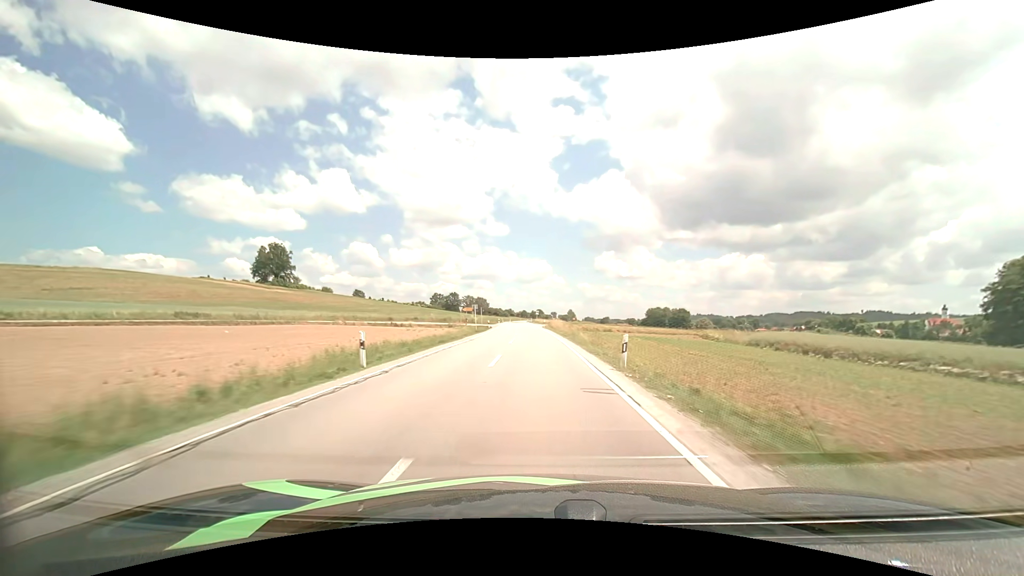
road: secondary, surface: asphalt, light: Day
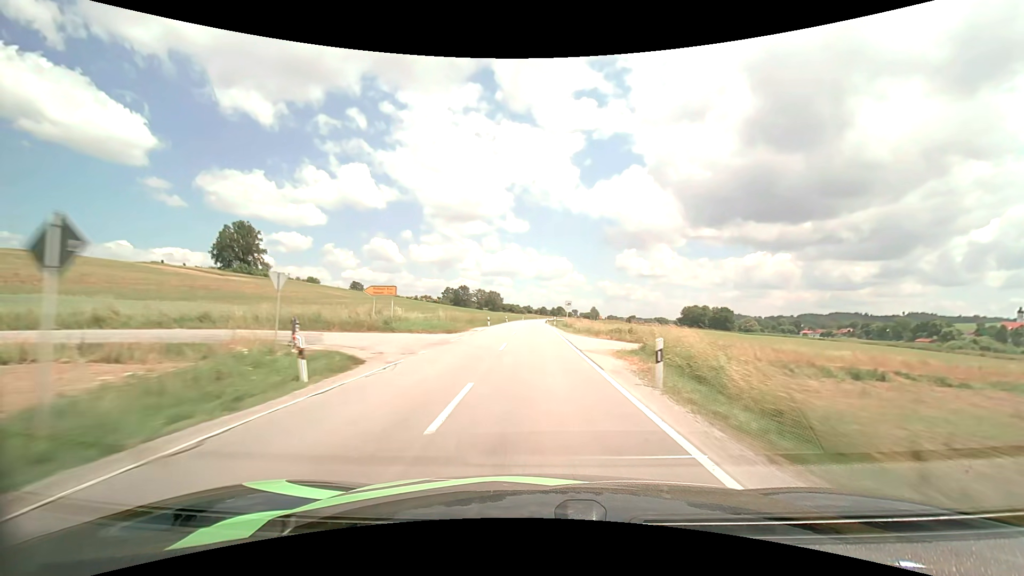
(-1.2, +55.4) m; -2°
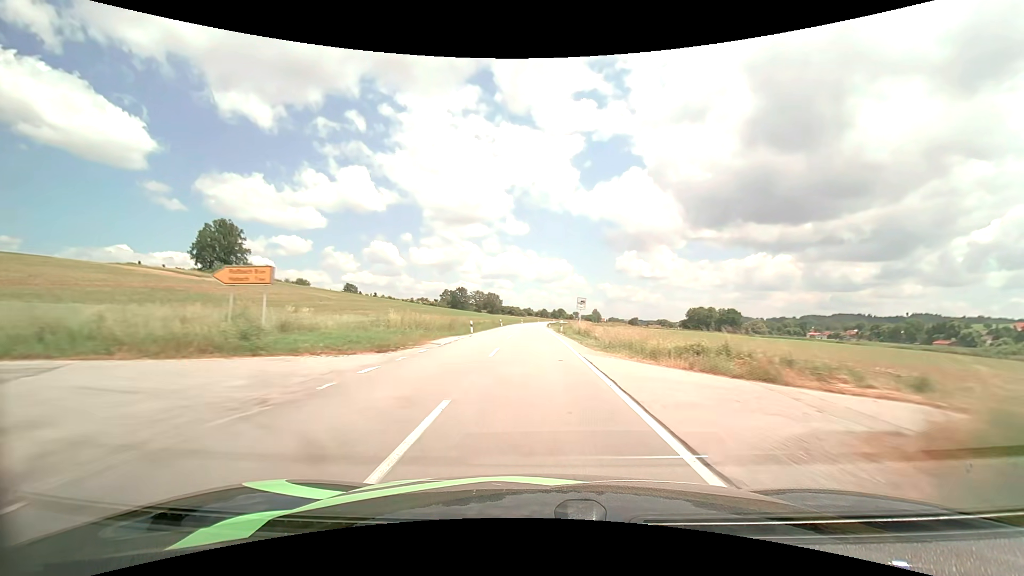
(0.0, +14.1) m; 0°
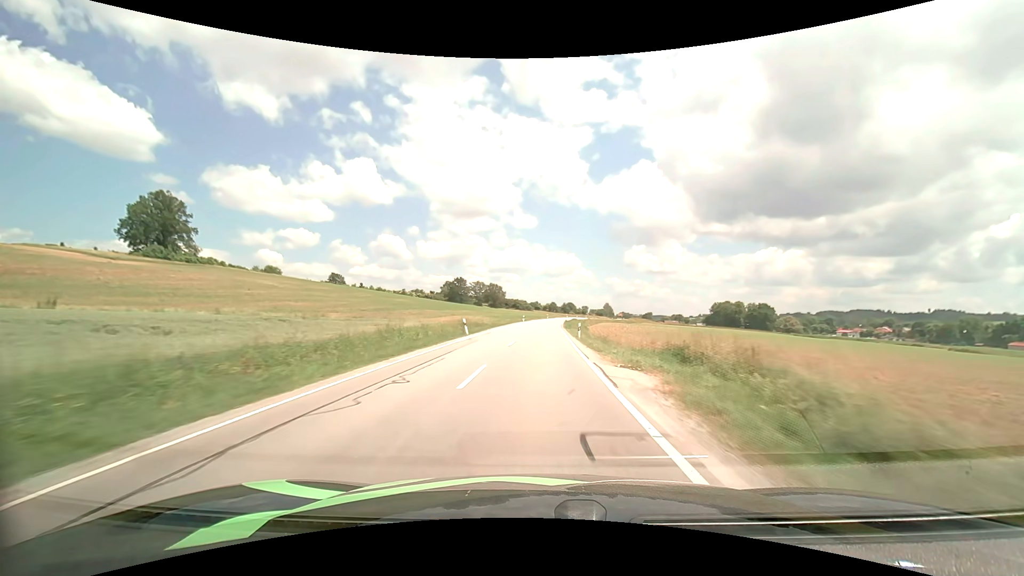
(-0.3, +42.3) m; -1°
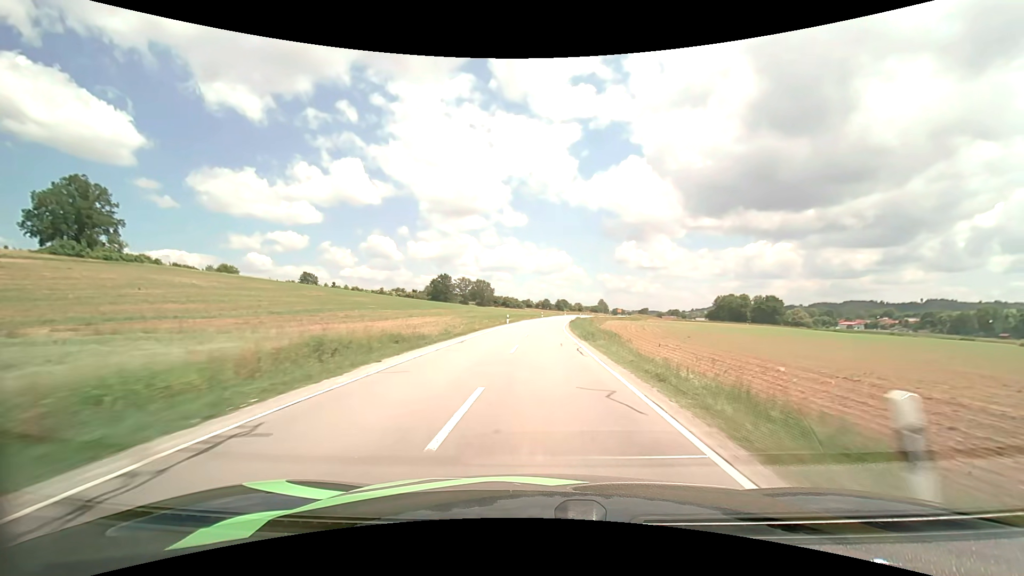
(+0.1, +28.0) m; +1°
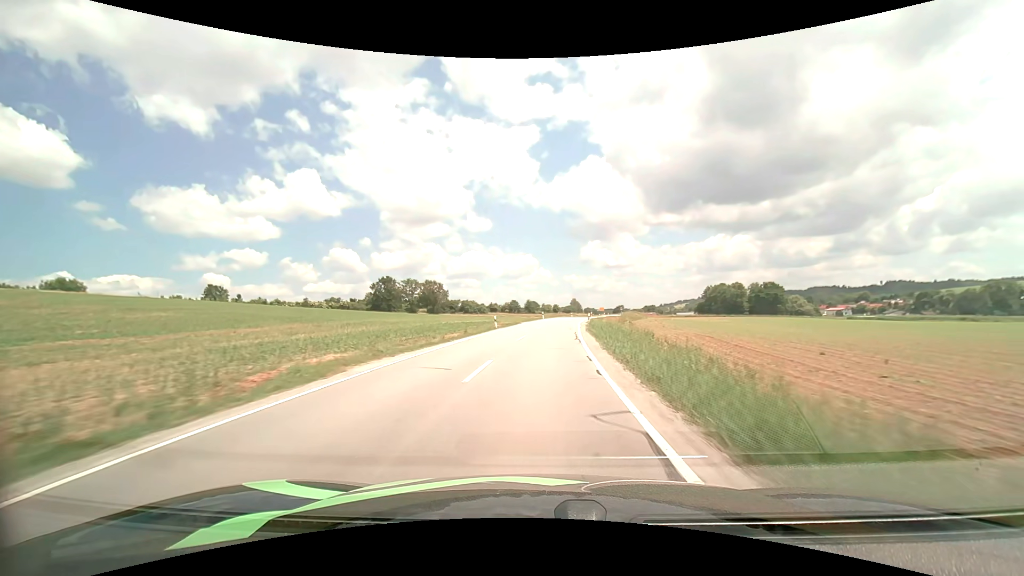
(+1.6, +55.0) m; +3°
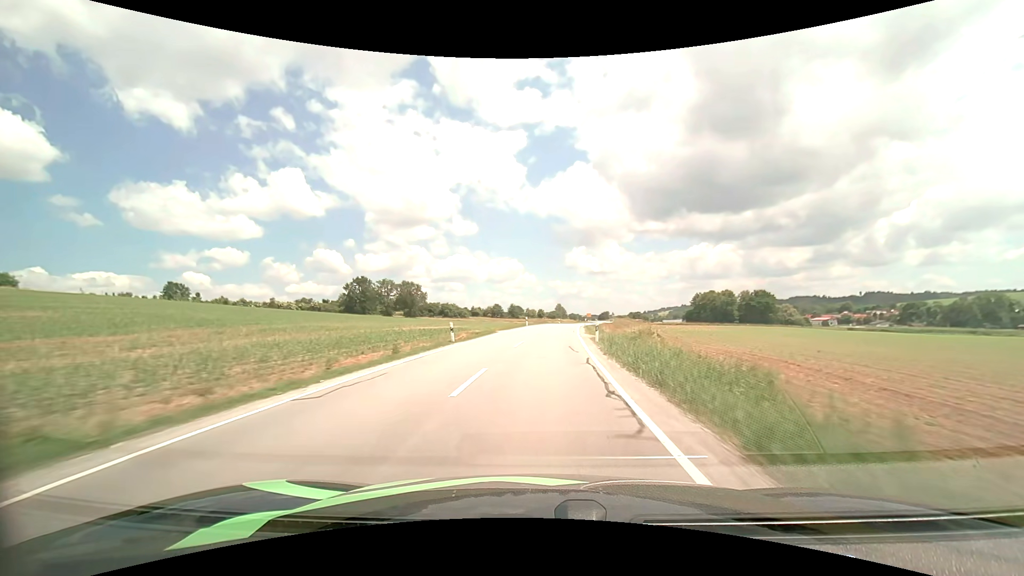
(+0.1, +13.5) m; +2°
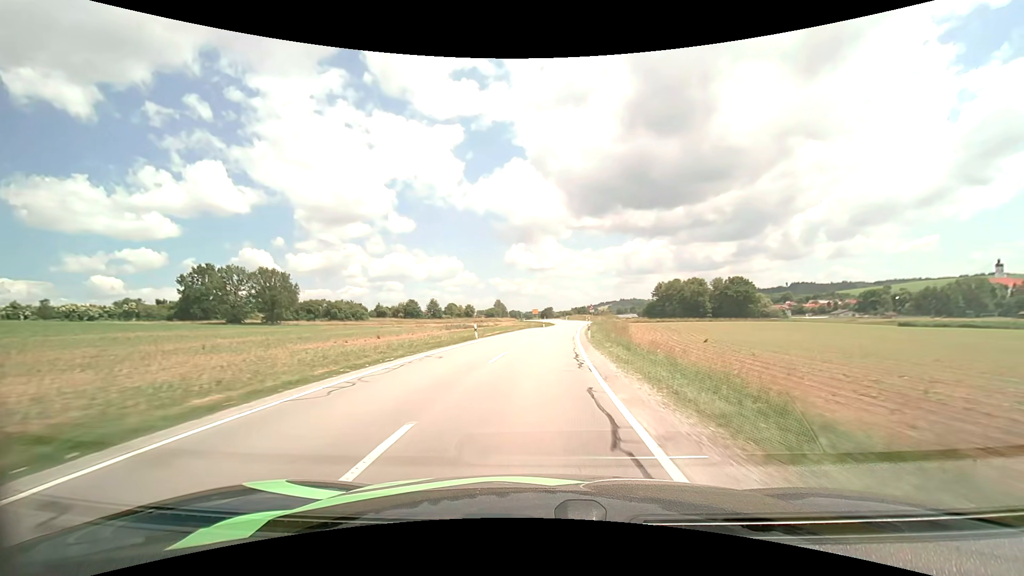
(+4.3, +64.8) m; +7°
(0, +10) (+1, +20) (+1, +30) (+2, +40) (+3, +50) (+4, +60) (+5, +70) (+6, +80) (+7, +90) (+7, +100) m
